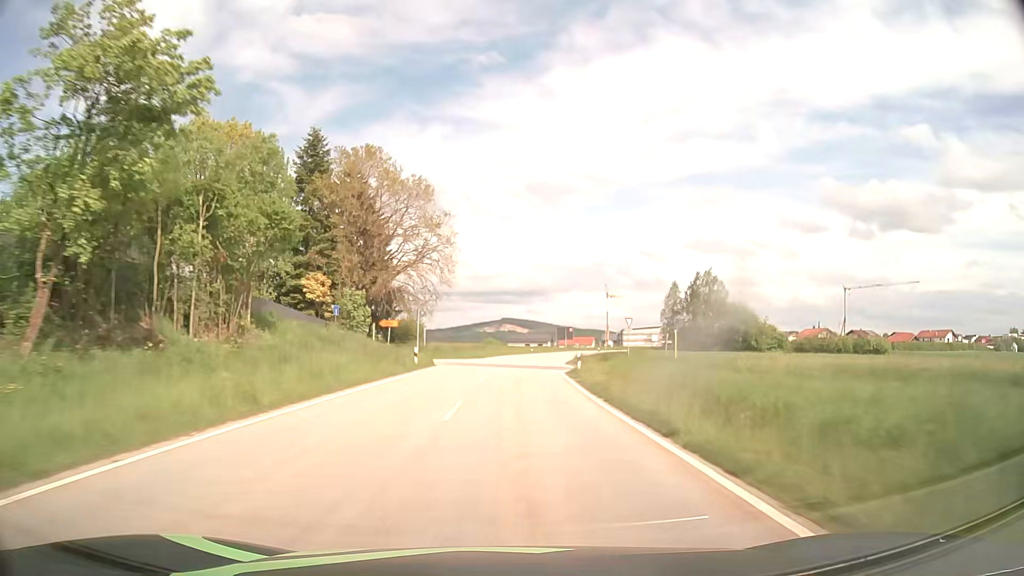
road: tertiary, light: Day
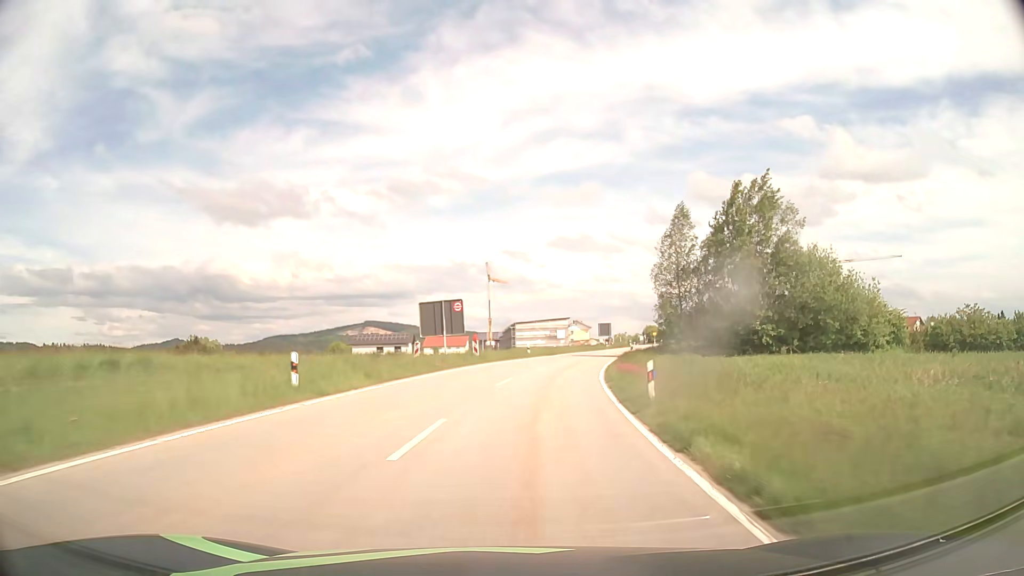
(+4.2, +63.8) m; +11°
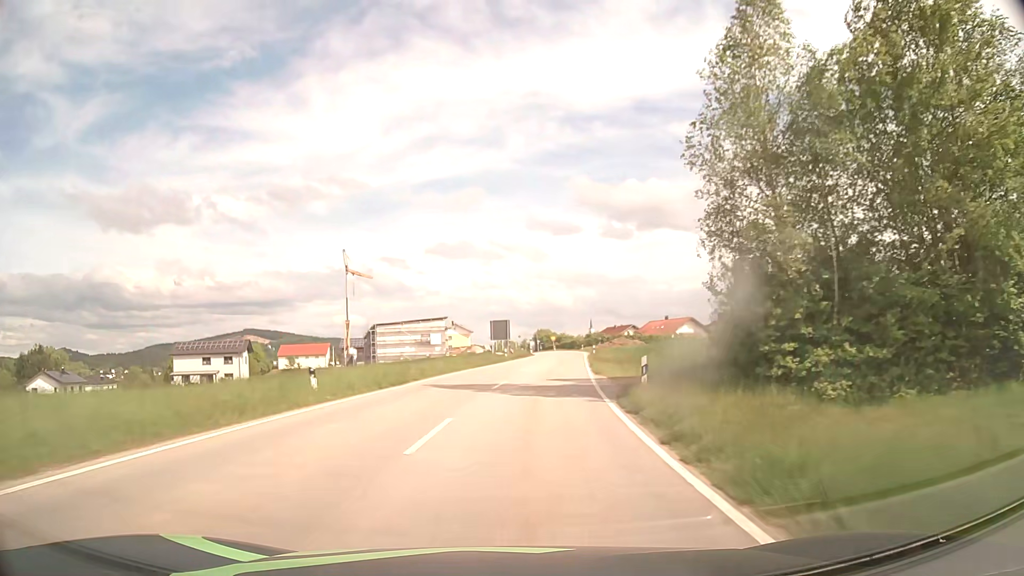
(+3.6, +36.0) m; +10°
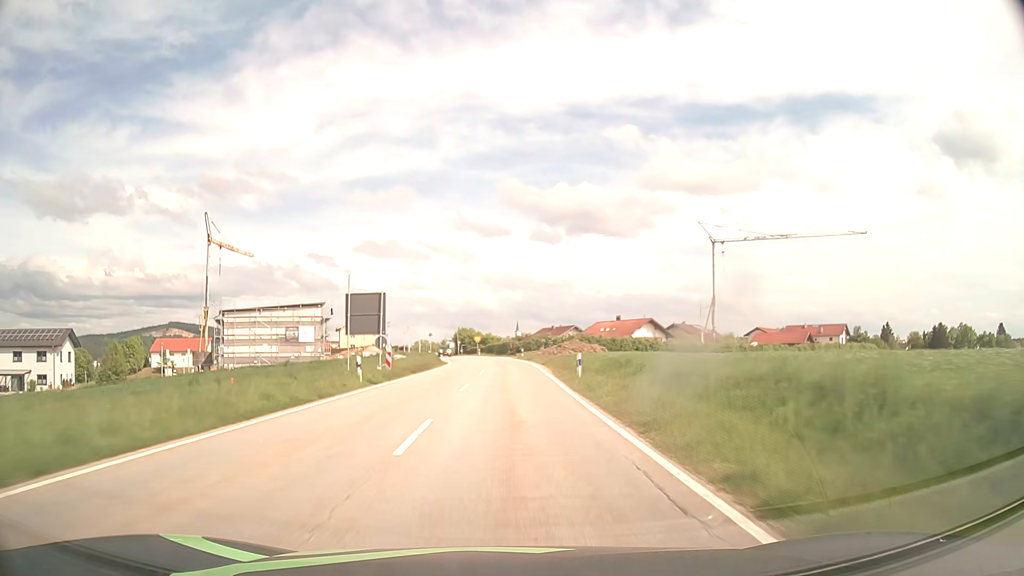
(+2.6, +36.5) m; +7°
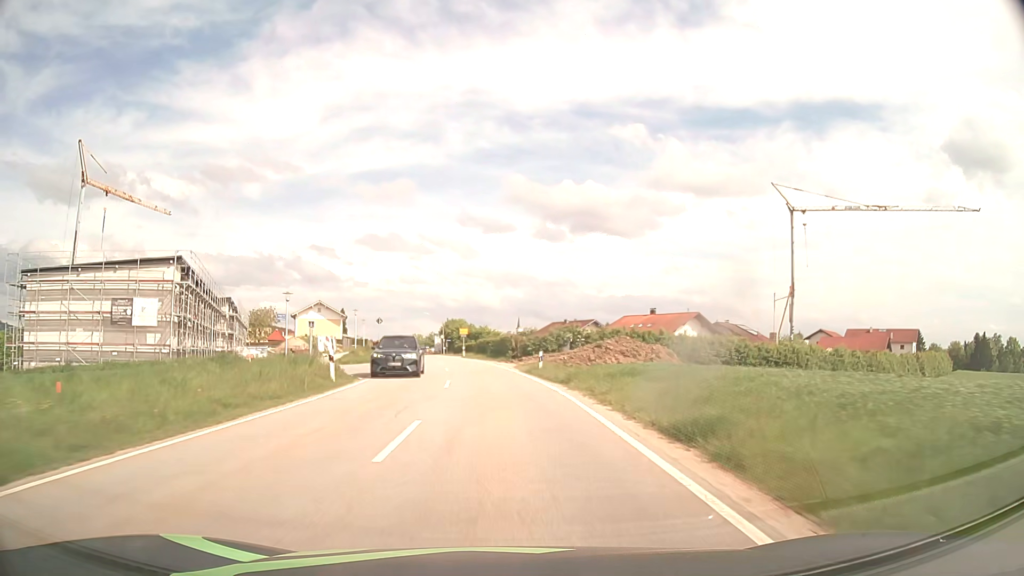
(+0.2, +37.0) m; 0°
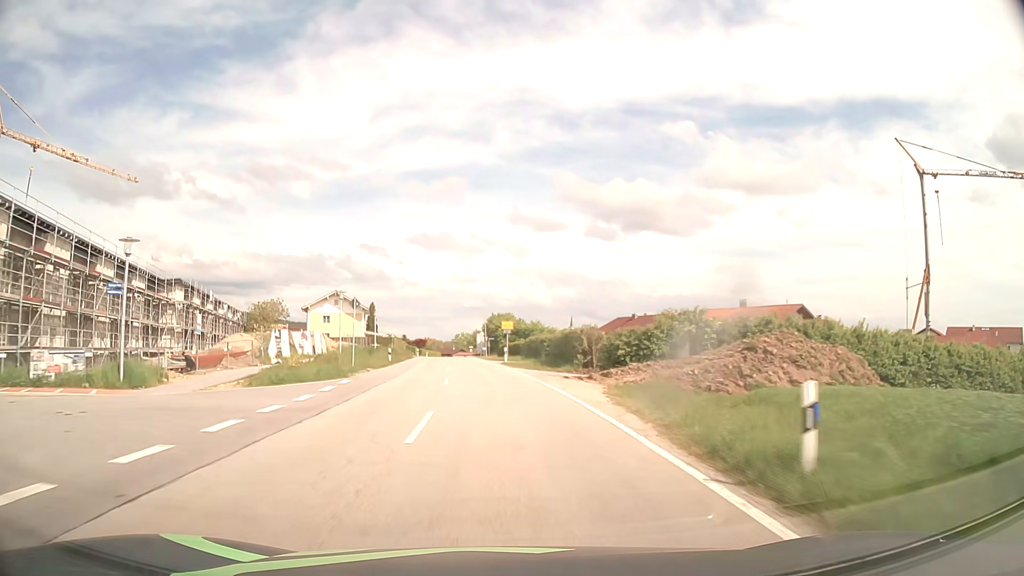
(-0.7, +23.4) m; -4°
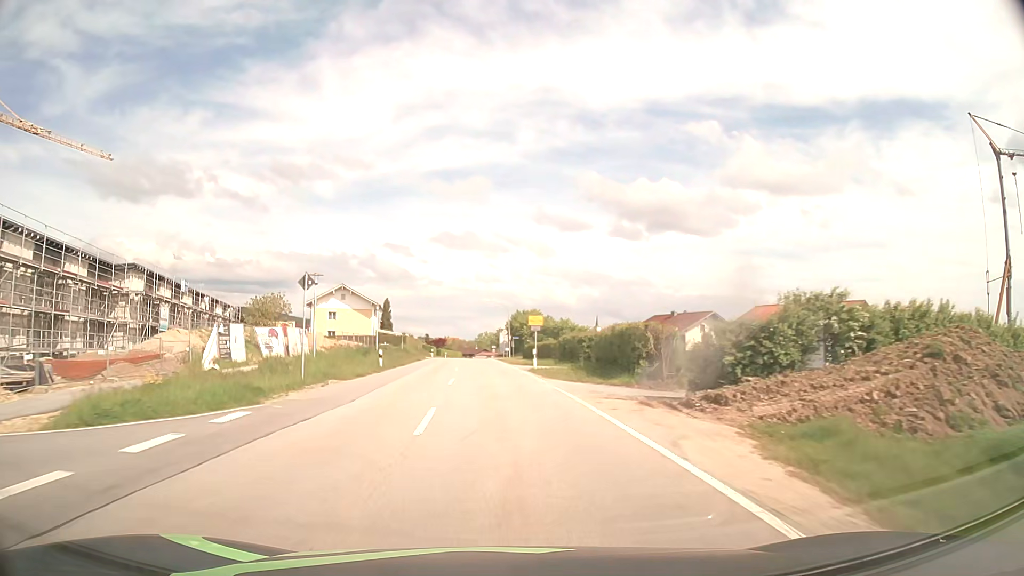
(-0.2, +11.2) m; -2°
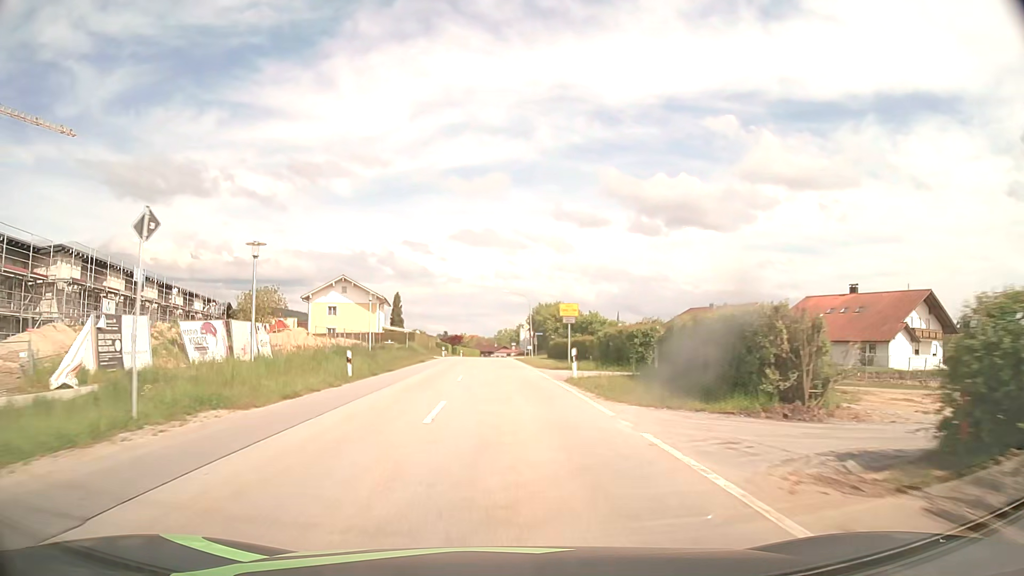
(-0.2, +10.7) m; -2°
(0, +10) (0, +20) (-1, +30) (-1, +40) (-1, +50) (-2, +60) (-2, +70) (-2, +80) (-3, +90) (-3, +100) m
